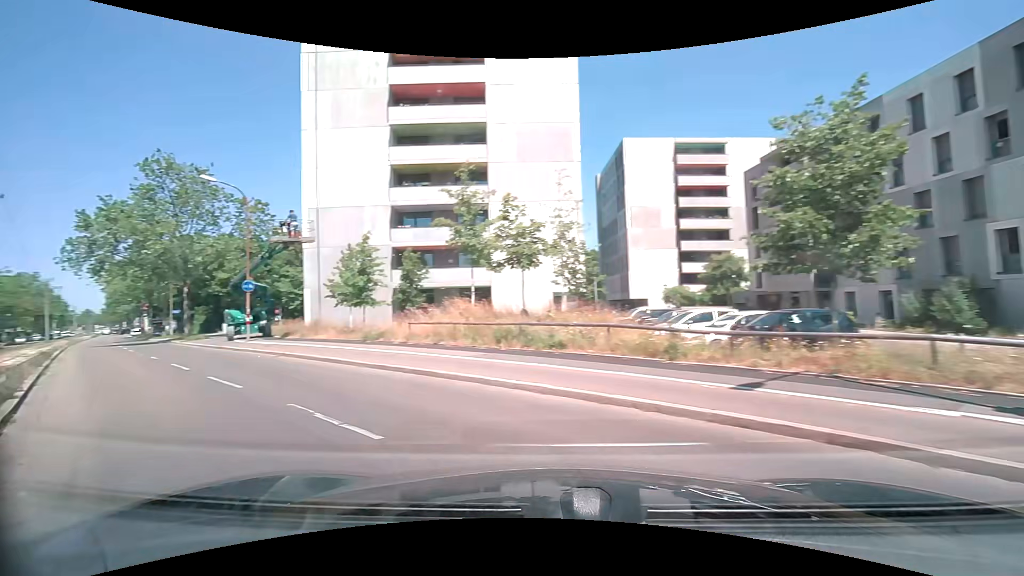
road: tertiary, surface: asphalt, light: Day
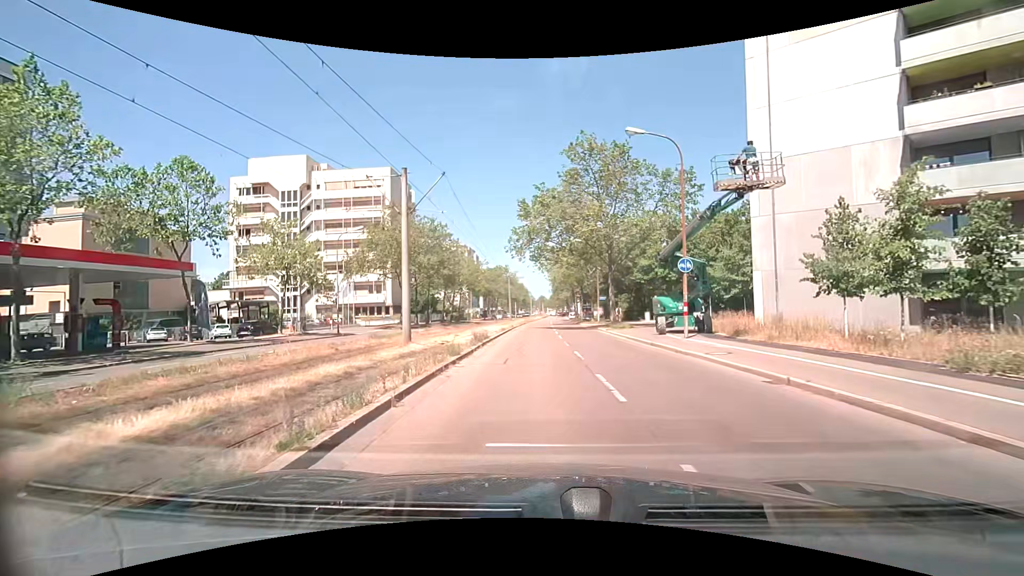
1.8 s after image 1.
(-4.7, +8.6) m; -42°
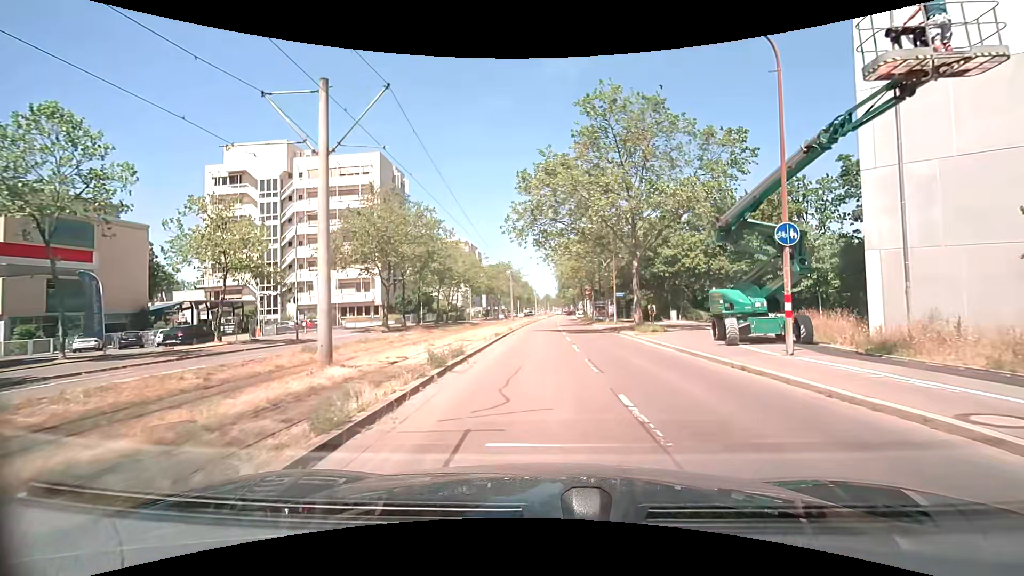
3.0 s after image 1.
(0.0, +8.6) m; 0°
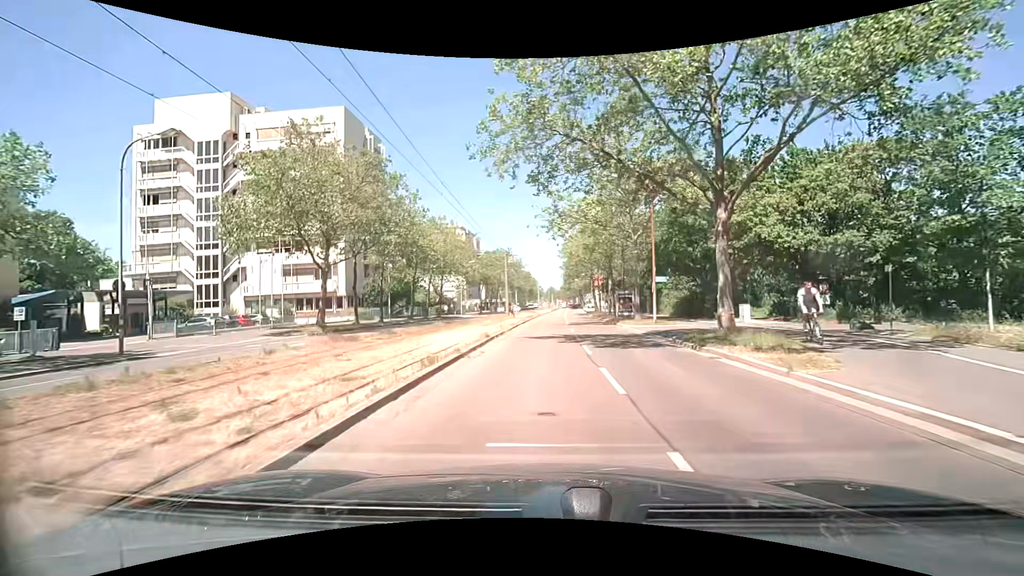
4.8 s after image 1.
(0.0, +15.5) m; 0°
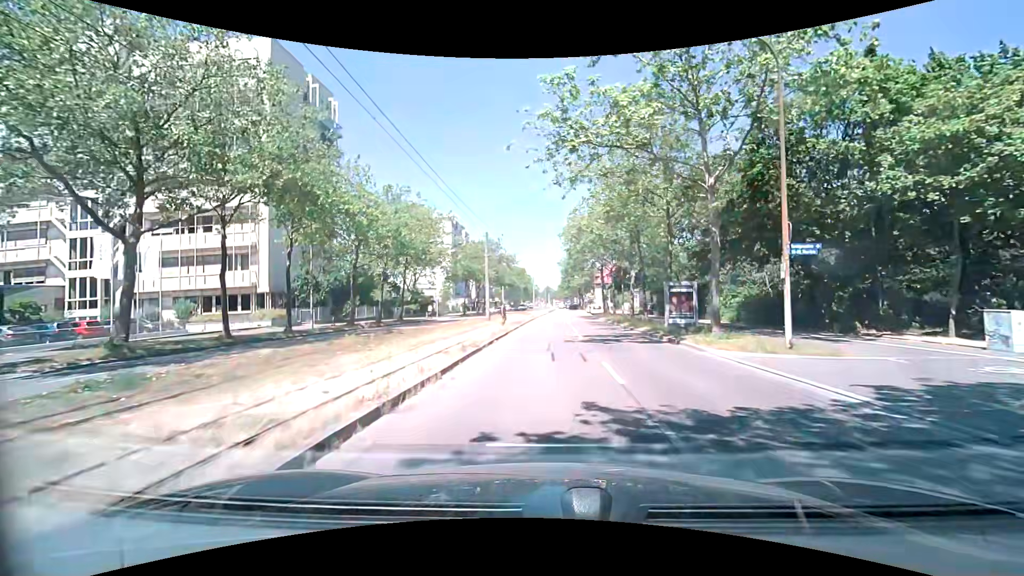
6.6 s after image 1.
(-0.3, +16.8) m; 0°
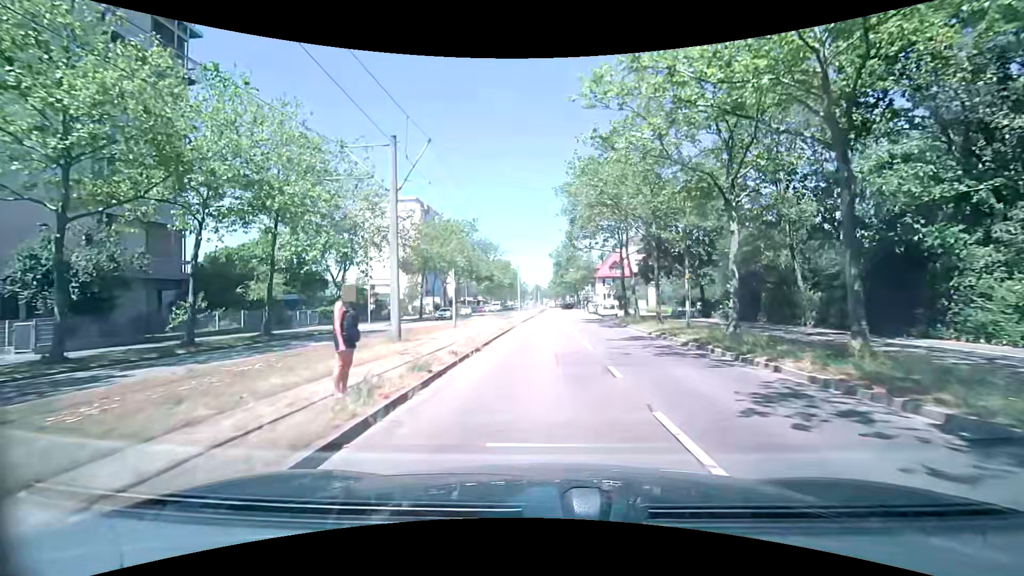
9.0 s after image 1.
(+0.2, +23.4) m; +1°
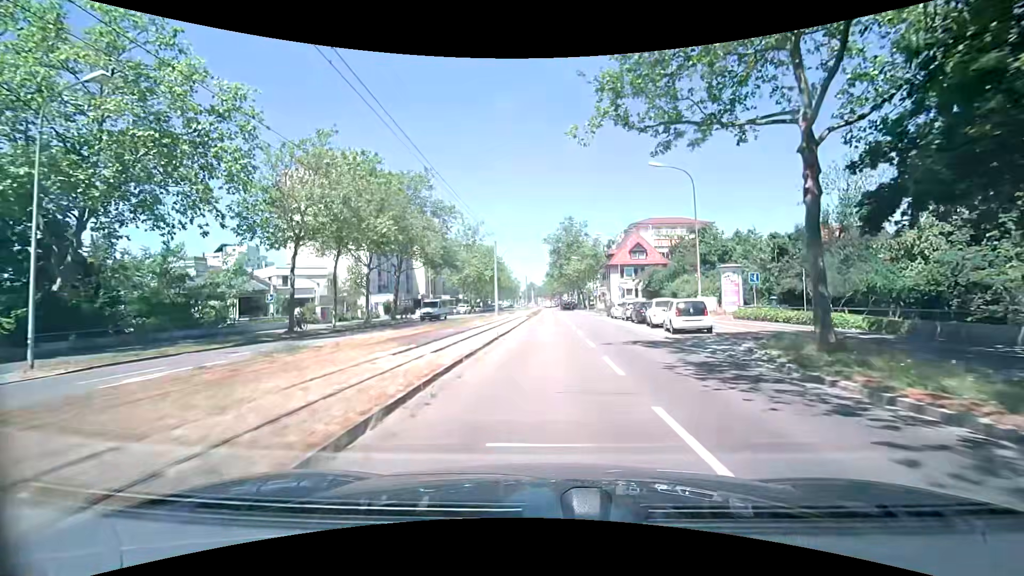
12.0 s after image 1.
(+0.2, +29.8) m; +1°
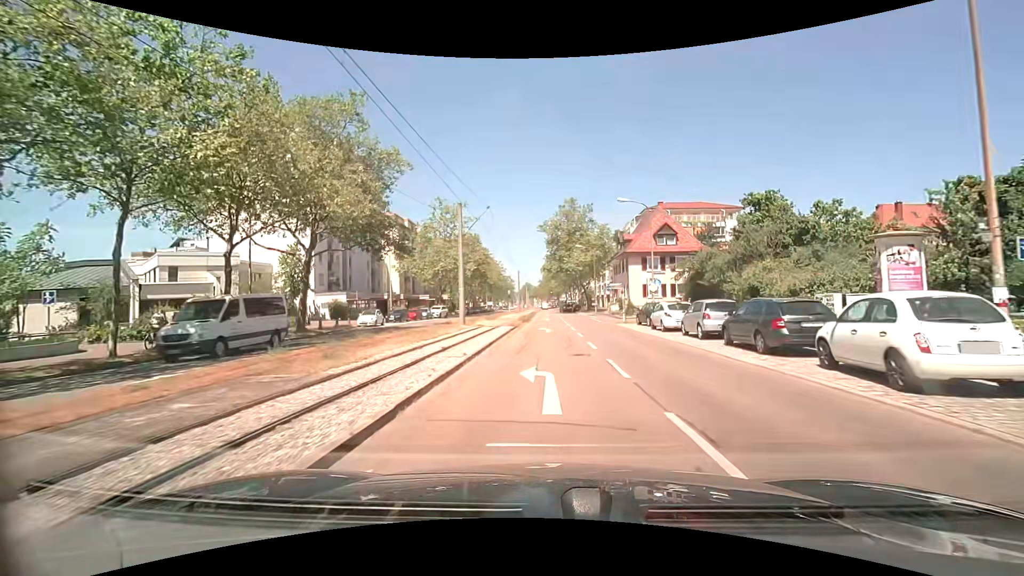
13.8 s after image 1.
(+0.1, +18.4) m; 0°
(0, +10) (0, +20) (+1, +30) (+1, +40) (+1, +50) (+1, +60) (+1, +70) (+1, +80) (+1, +90) (+1, +100) m
